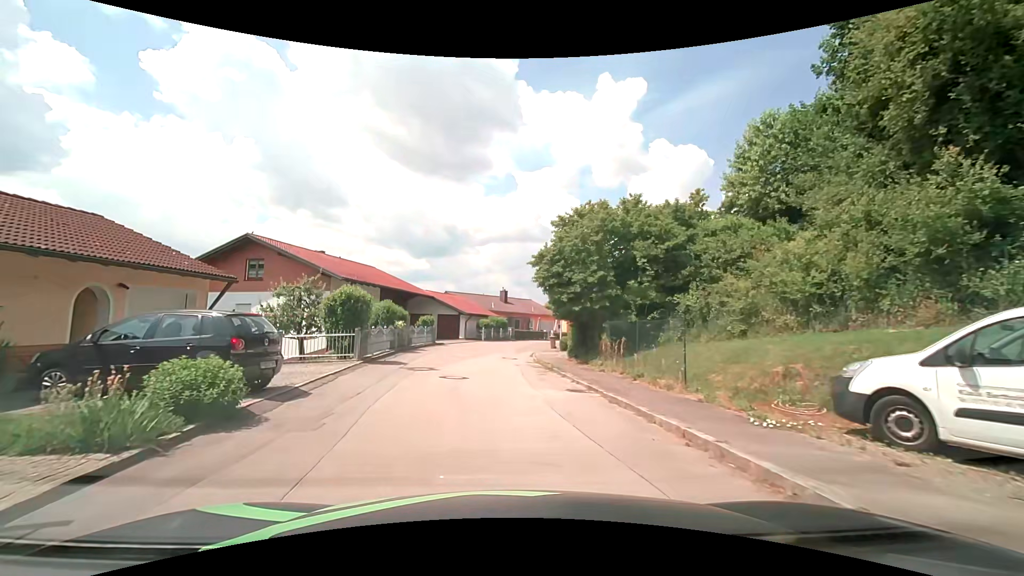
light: Day
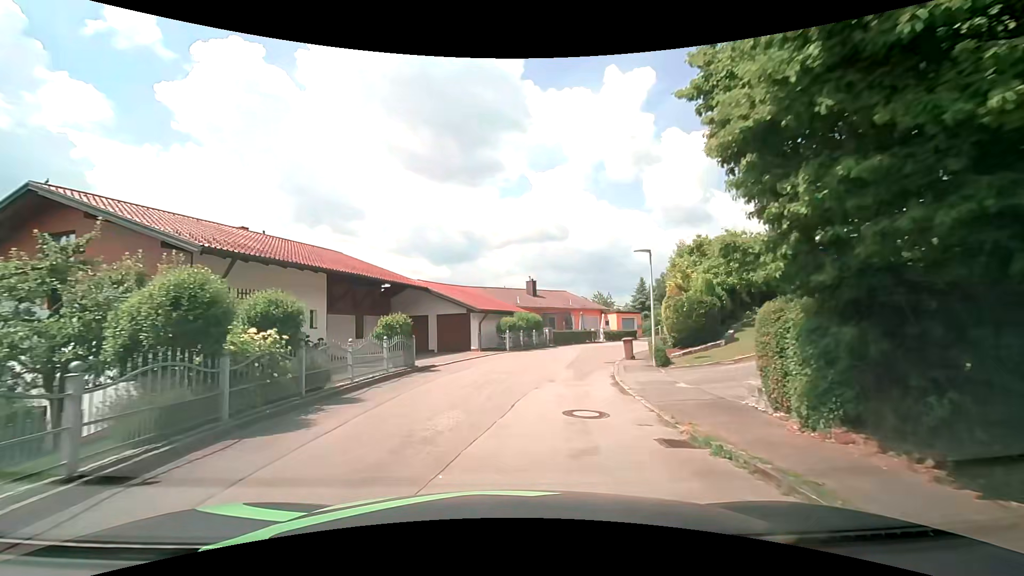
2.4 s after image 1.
(-0.8, +15.5) m; -4°
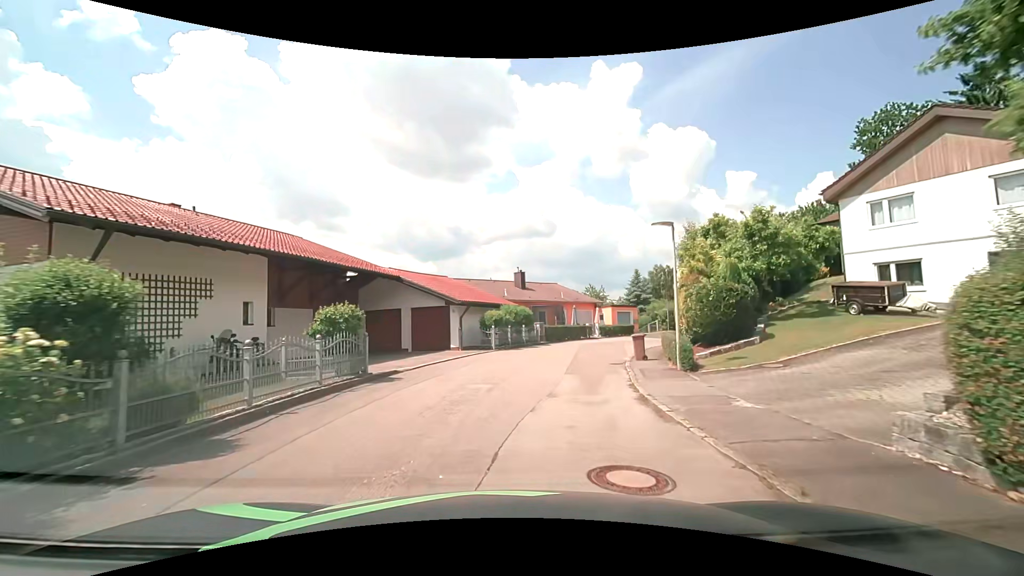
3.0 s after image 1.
(0.0, +3.9) m; +1°
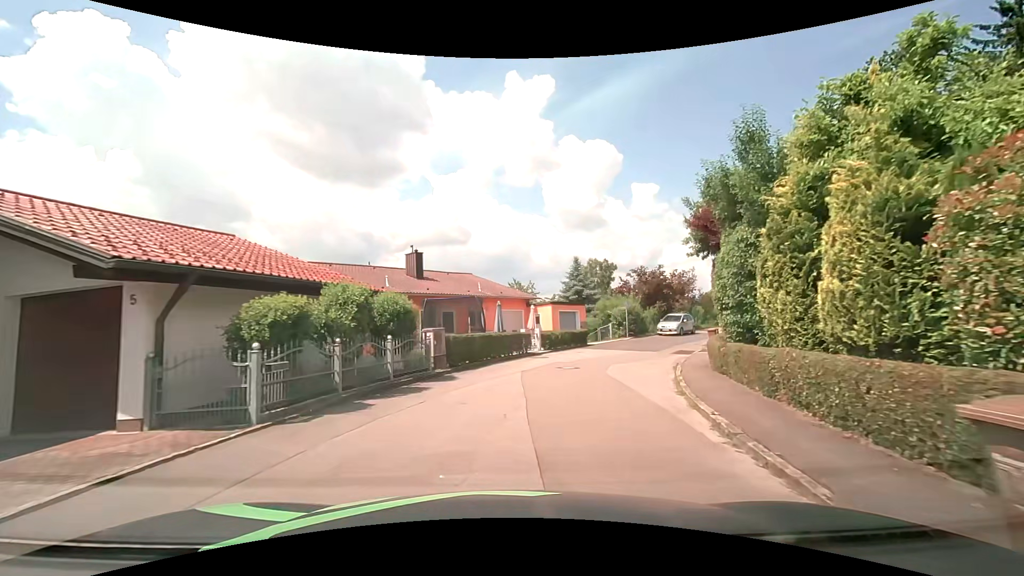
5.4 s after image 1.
(+1.3, +15.9) m; +9°
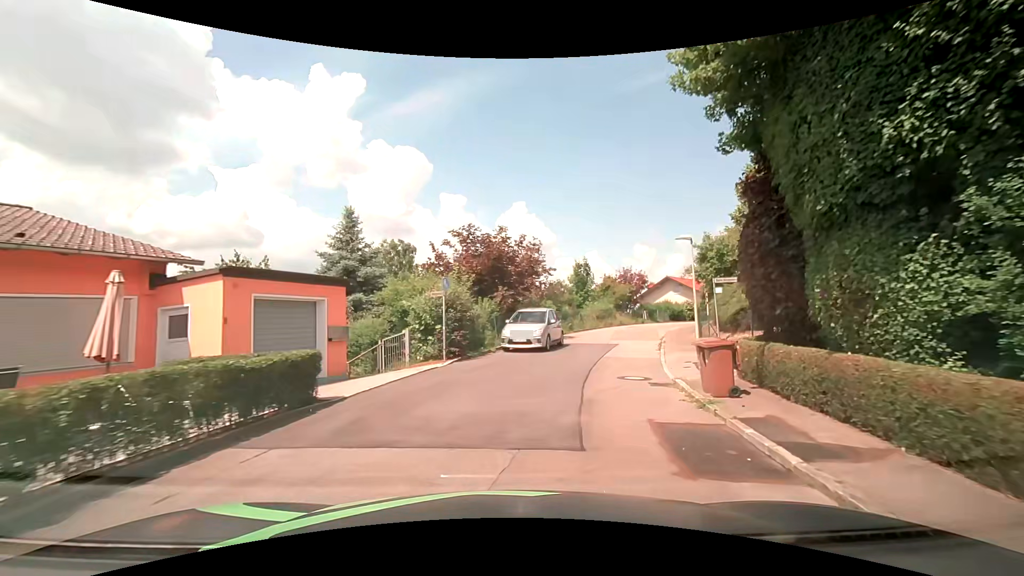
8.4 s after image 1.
(+3.7, +20.1) m; +22°
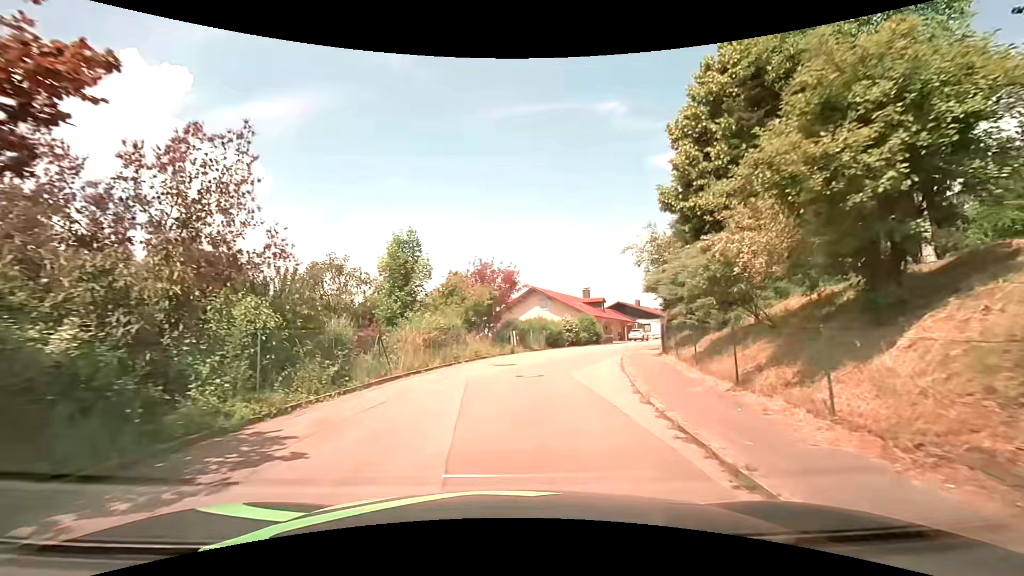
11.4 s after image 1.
(+3.8, +20.9) m; +17°
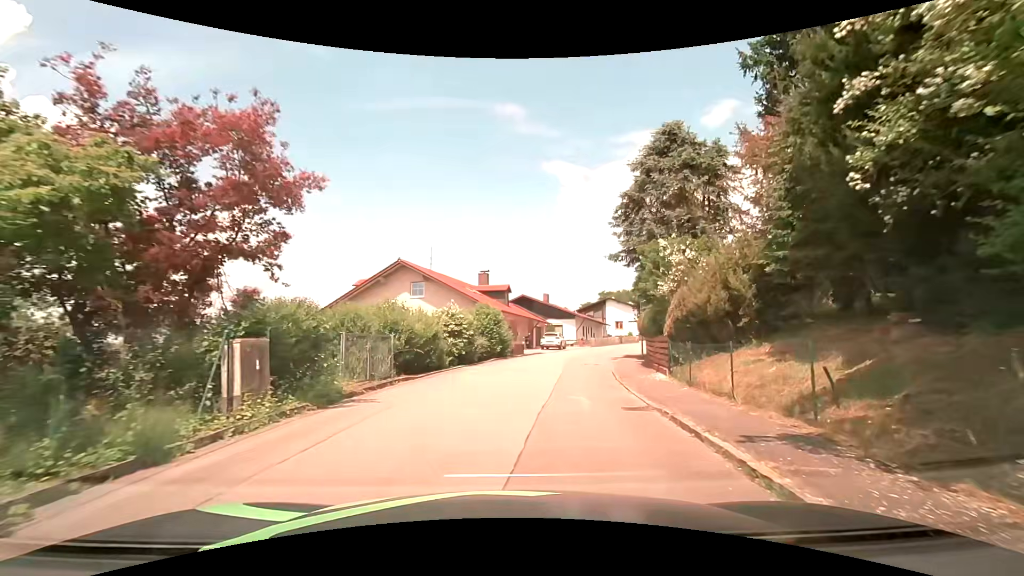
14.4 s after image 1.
(+2.4, +20.6) m; +13°
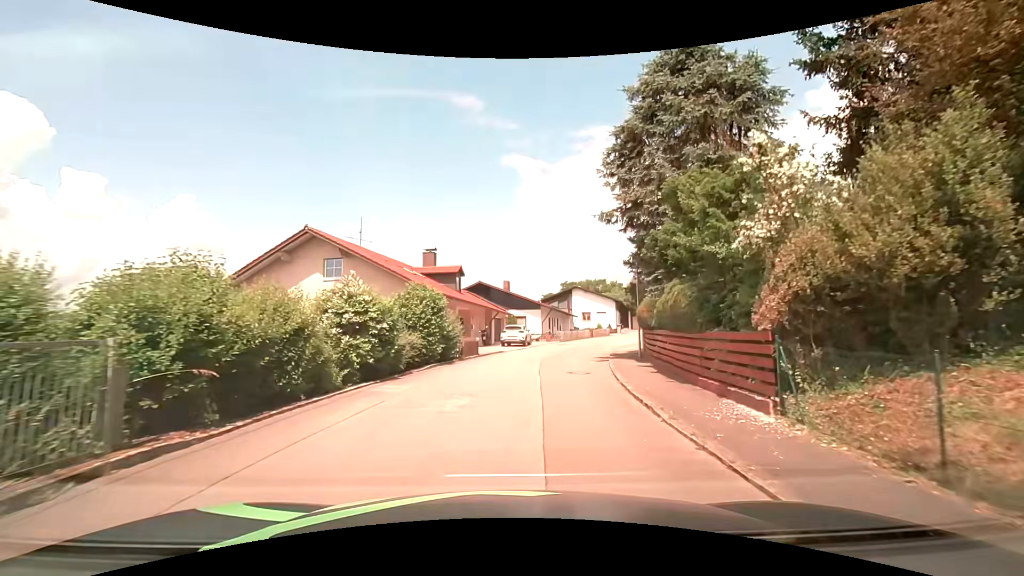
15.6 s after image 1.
(+0.3, +8.6) m; +4°
(+1, +10) (+2, +20) (+4, +30) (+7, +39) (+10, +49) (+15, +58) (+19, +66) (+25, +75) (+31, +83) (+38, +90) m
